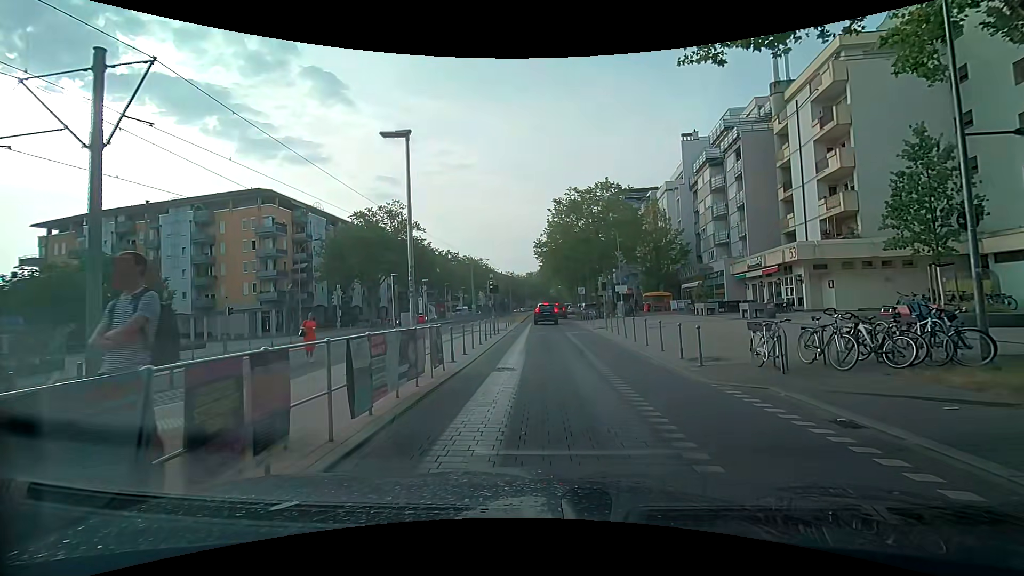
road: tertiary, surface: paving_stones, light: Day
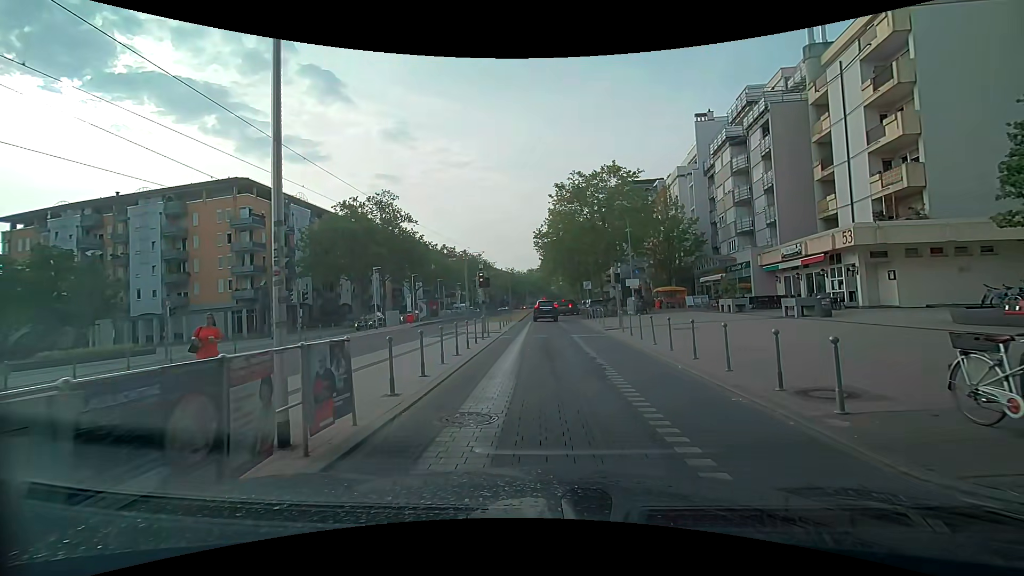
(+0.2, +5.3) m; +3°
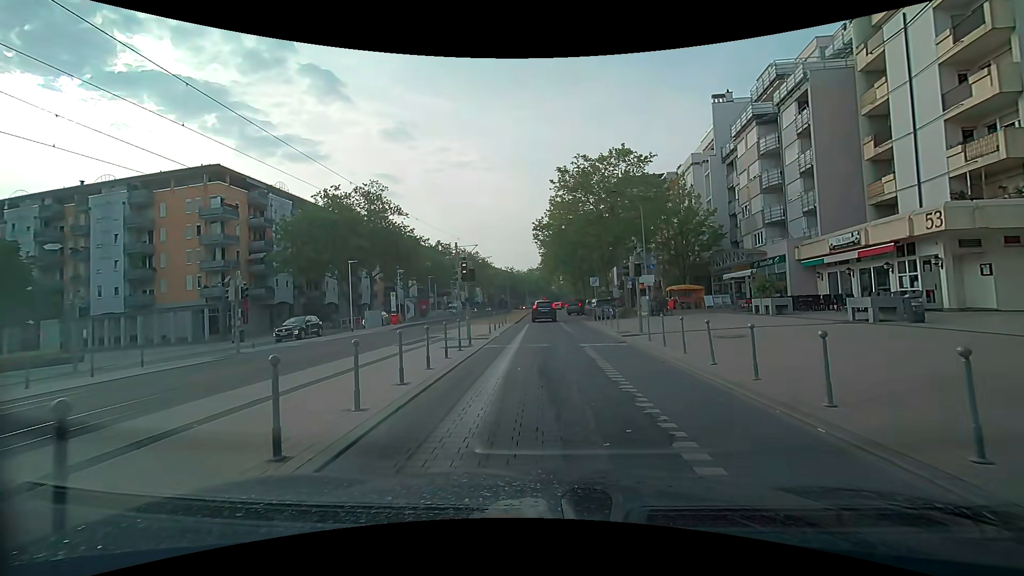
(-0.1, +5.4) m; -1°
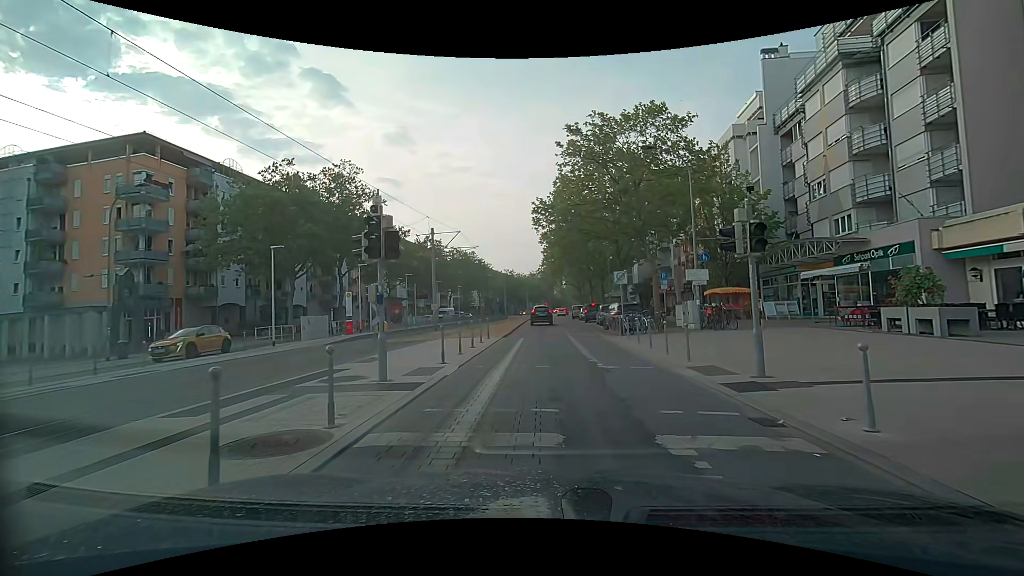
(-0.1, +10.8) m; +1°
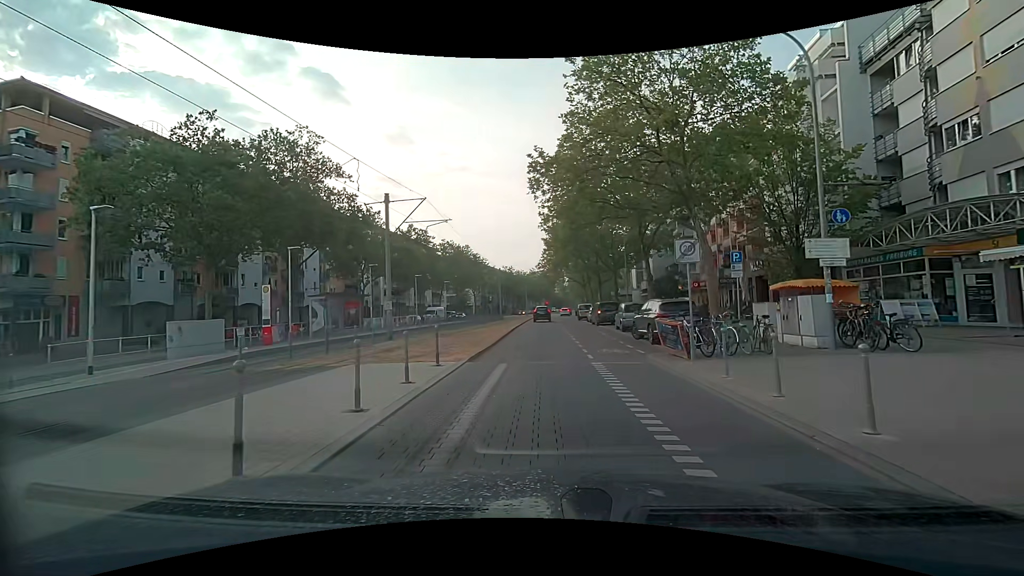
(-0.1, +10.6) m; 0°
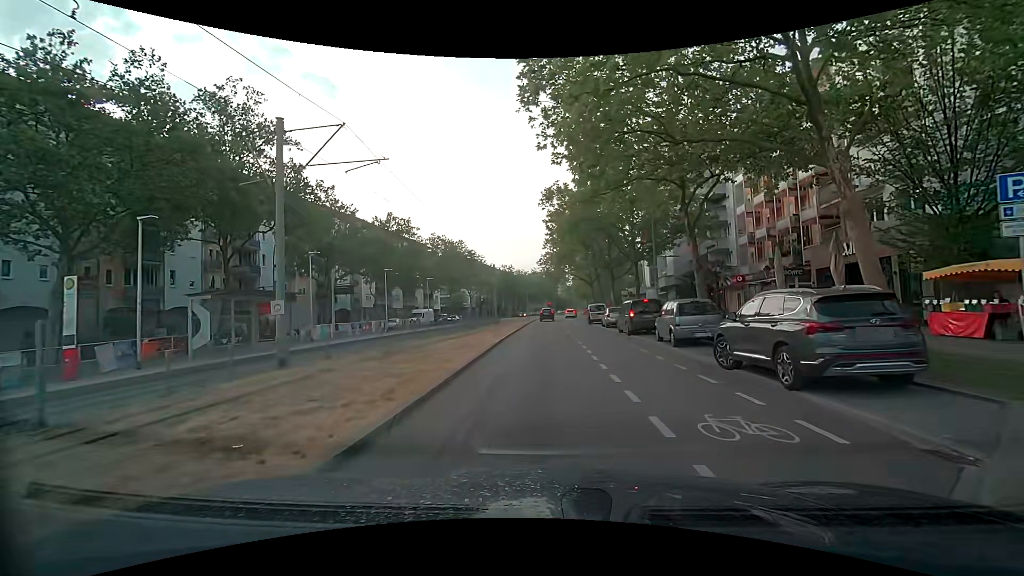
(-0.2, +10.5) m; -1°
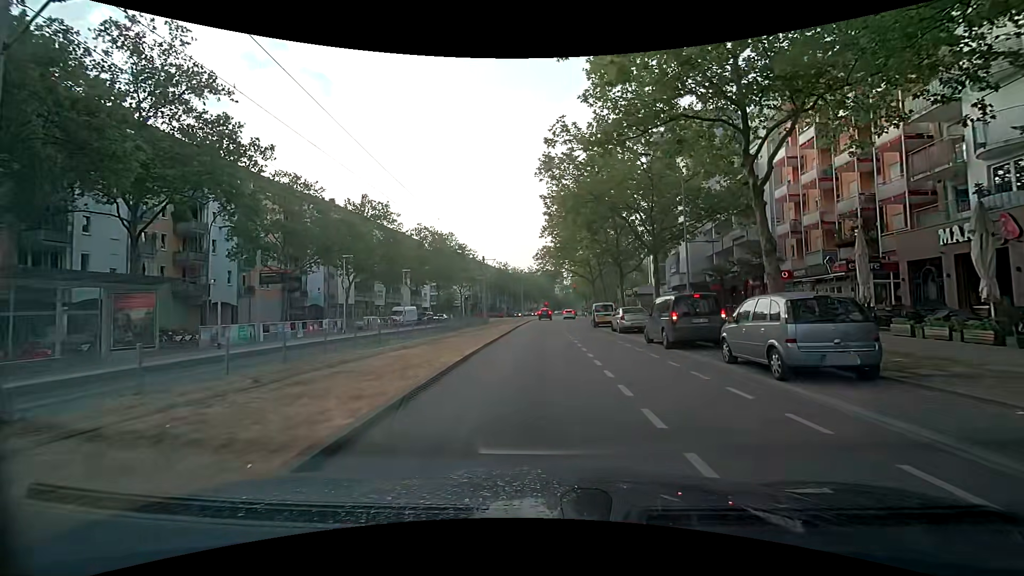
(0.0, +7.9) m; 0°
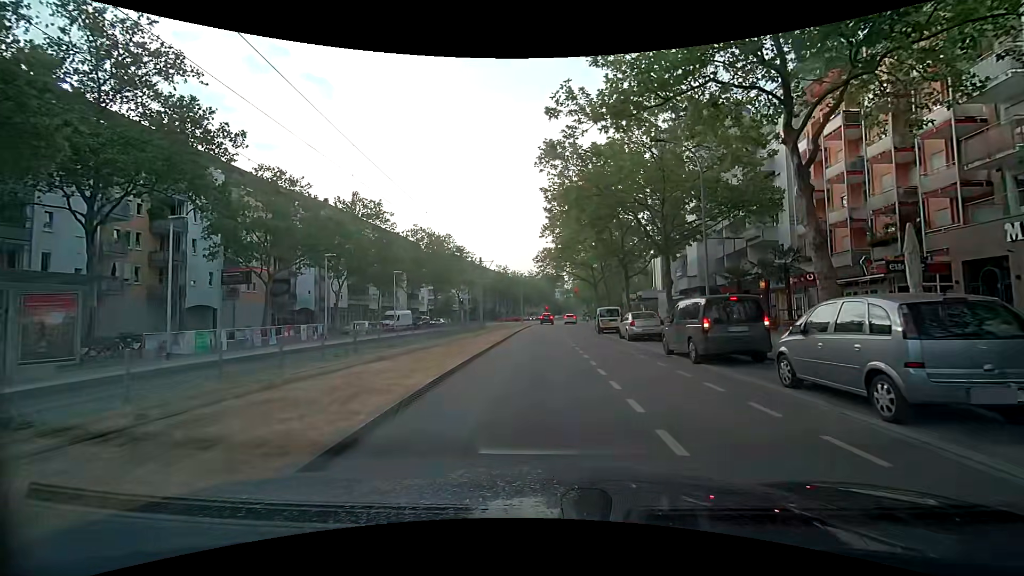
(0.0, +3.0) m; -1°
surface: asphalt
